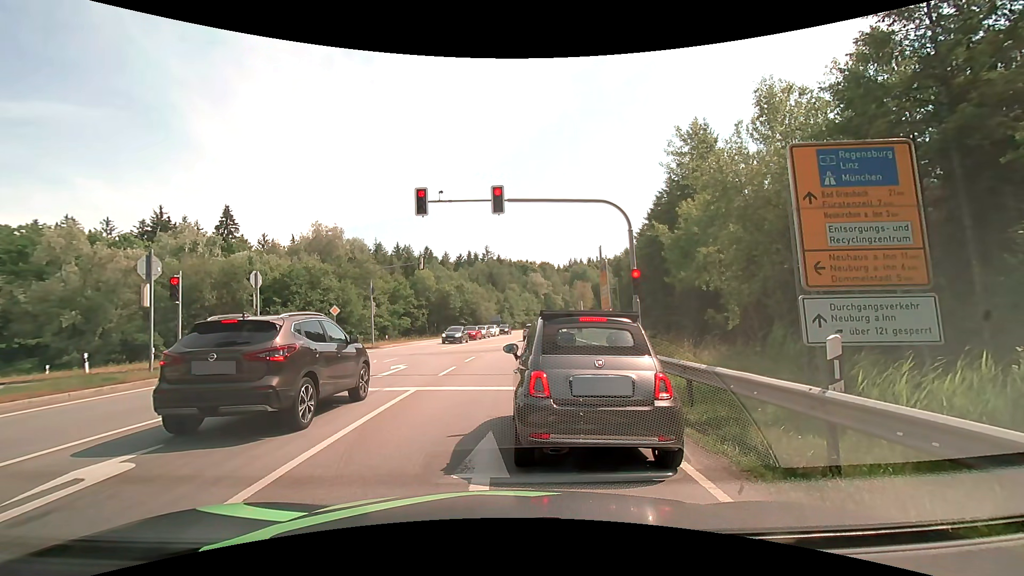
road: secondary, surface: asphalt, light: Day
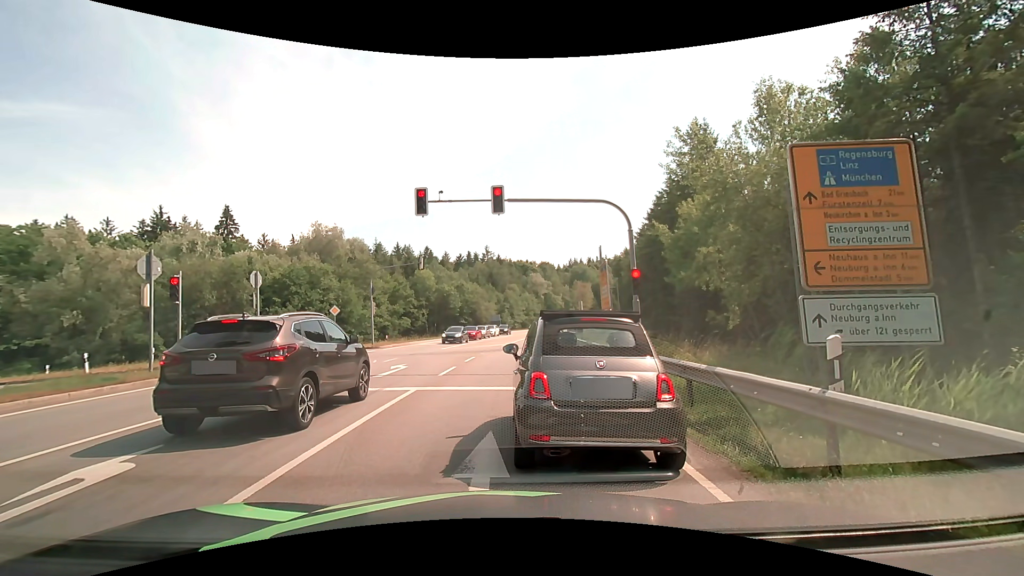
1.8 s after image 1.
(0.0, 0.0) m; 0°
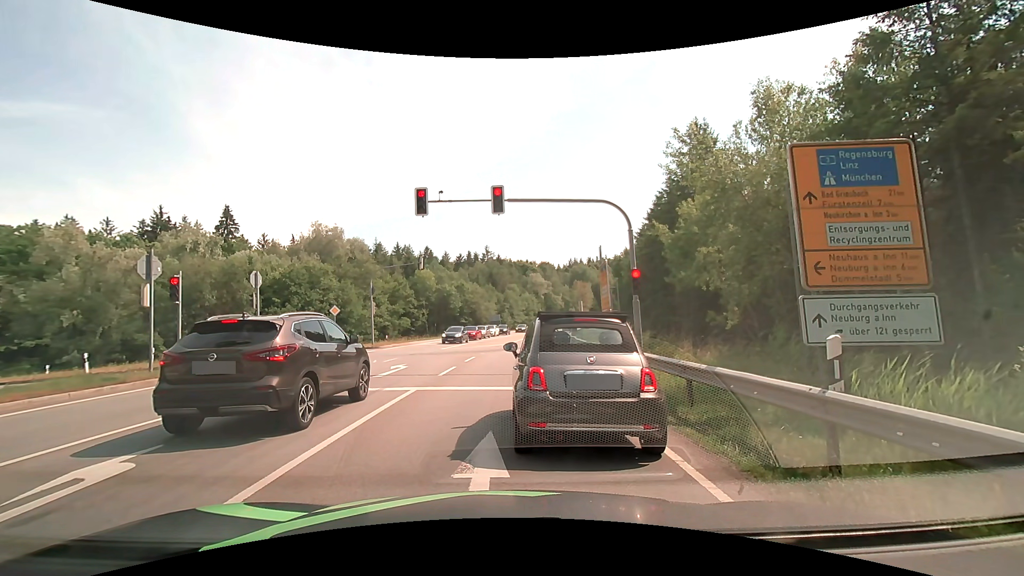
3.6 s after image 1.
(0.0, 0.0) m; 0°
(0, +10) (0, +20) (+1, +30) (+2, +40) (+3, +50) (+4, +60) (+5, +70) (+7, +80) (+9, +89) (+11, +99) m
